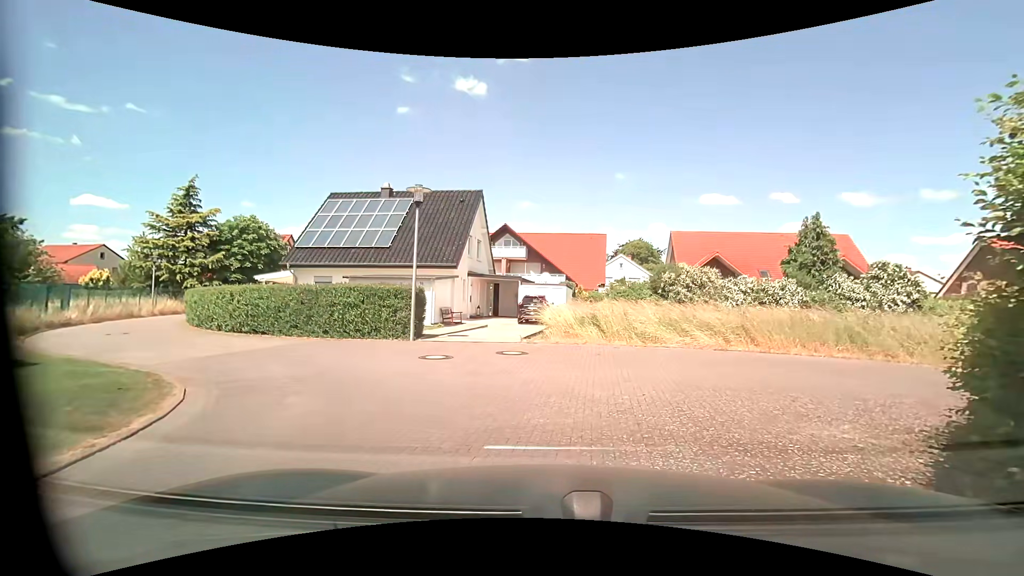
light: Day
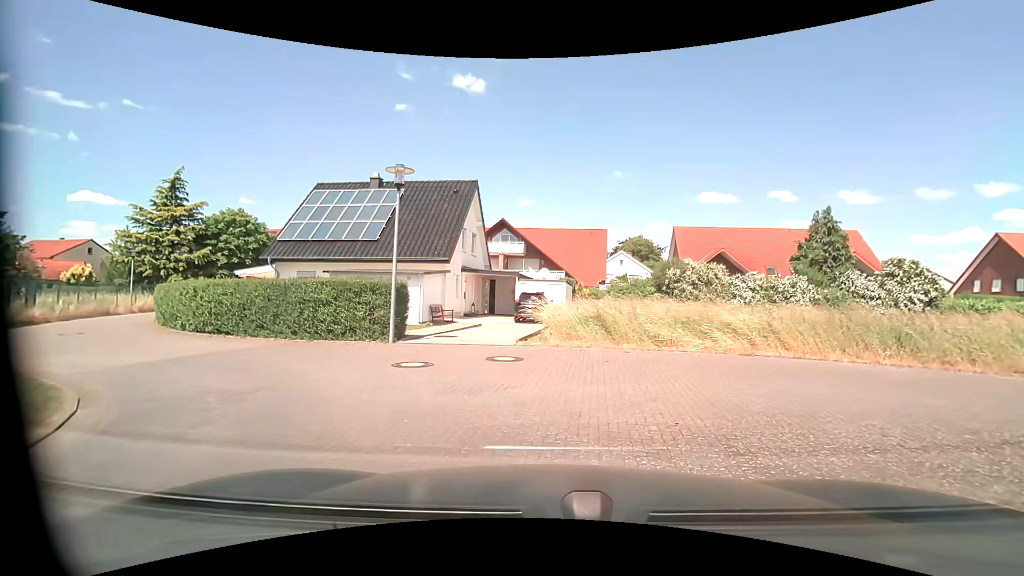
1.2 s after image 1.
(0.0, +1.8) m; -2°
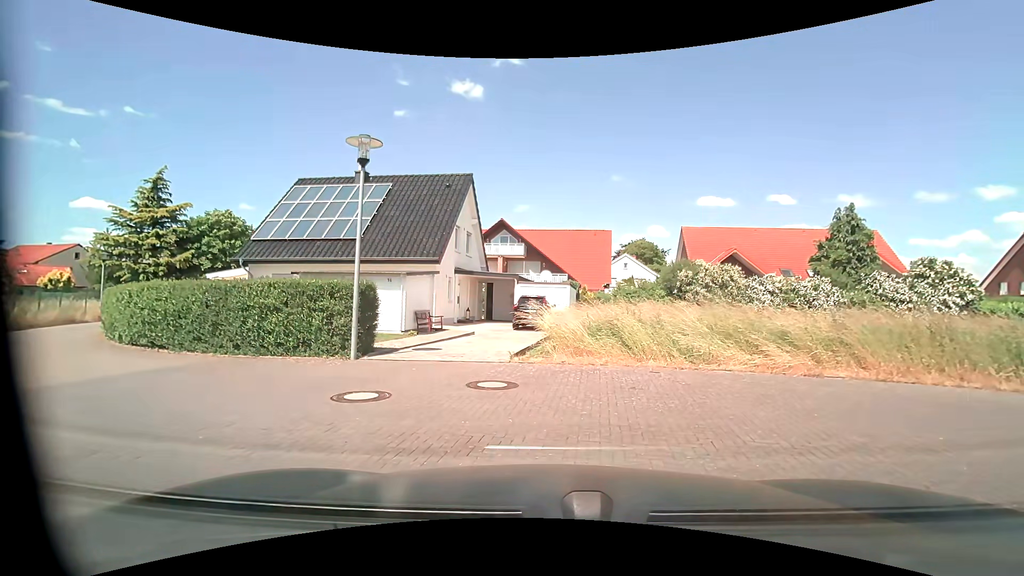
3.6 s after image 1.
(0.0, +2.7) m; 0°
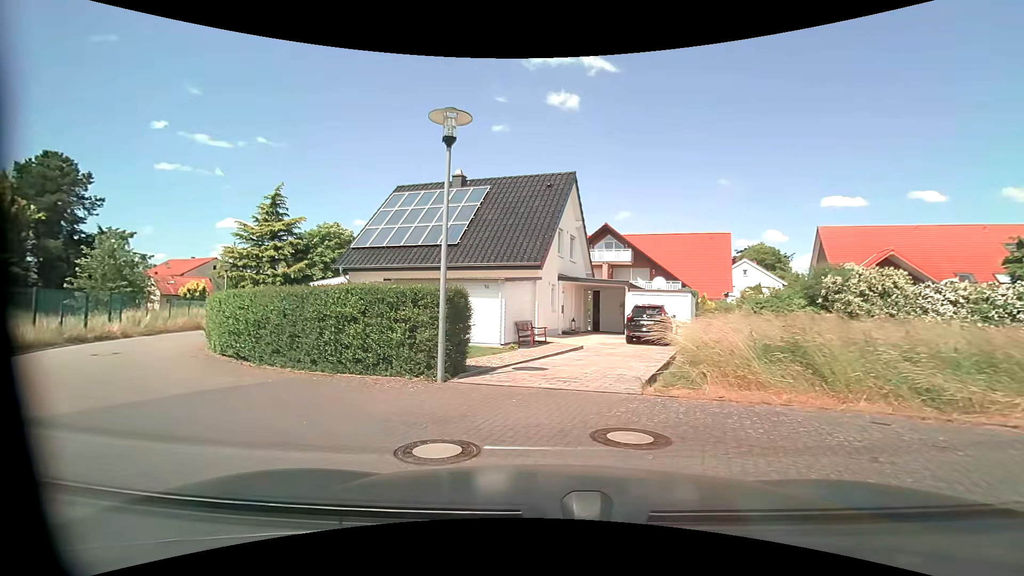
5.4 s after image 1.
(-0.1, +2.5) m; -10°
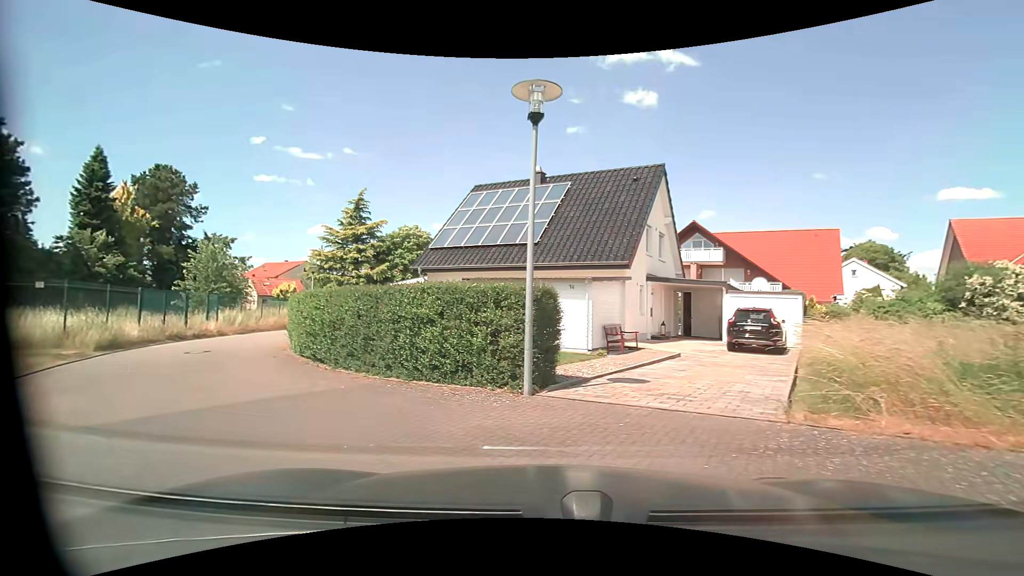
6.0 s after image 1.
(-0.1, +1.3) m; -9°
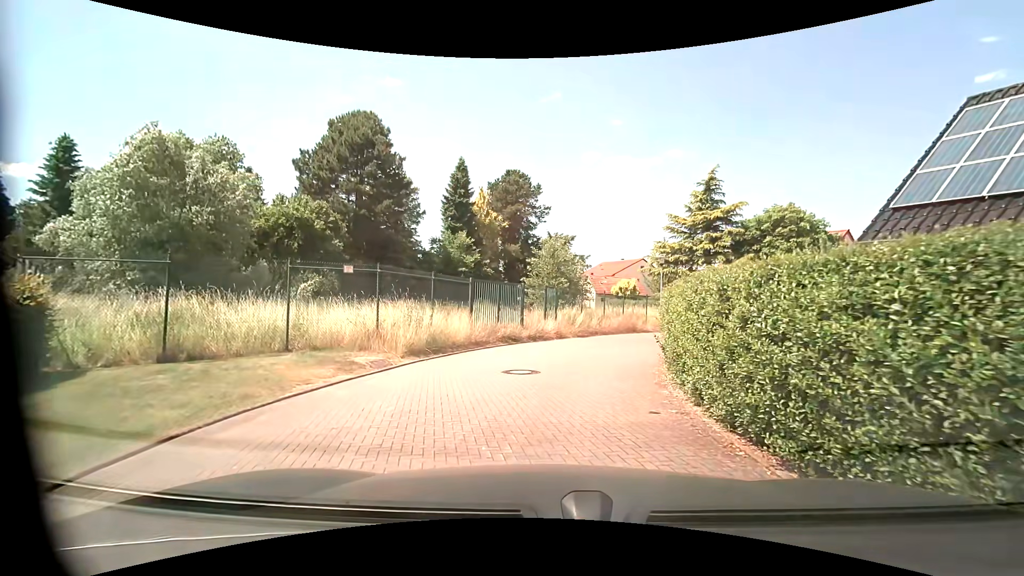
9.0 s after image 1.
(-3.7, +7.9) m; -37°
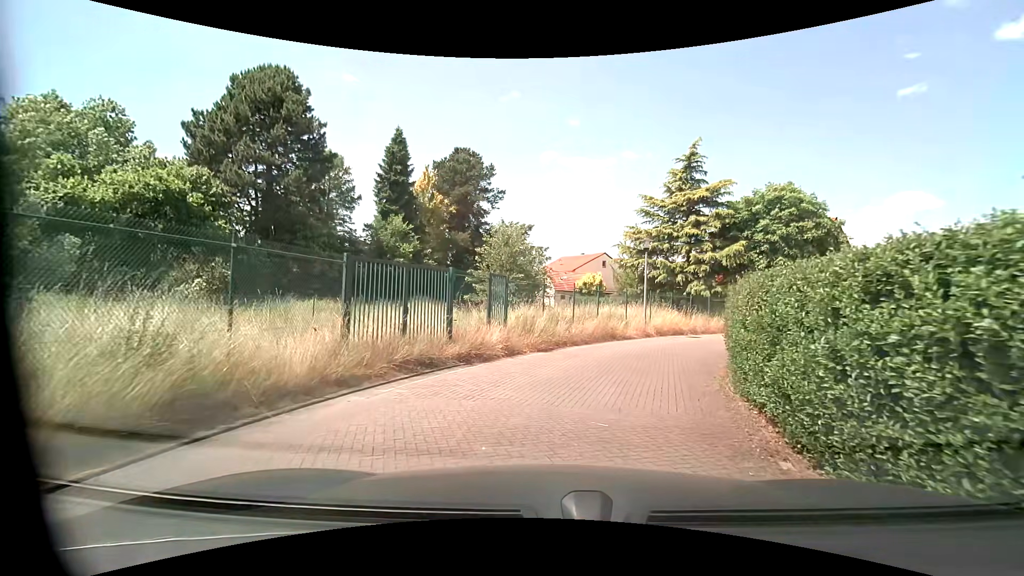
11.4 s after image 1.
(+0.3, +8.0) m; +5°
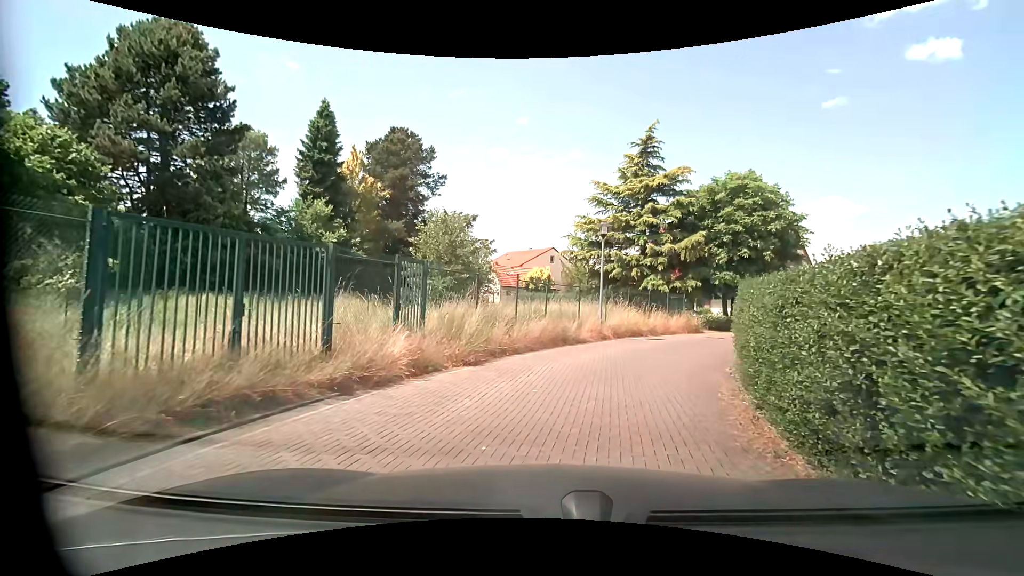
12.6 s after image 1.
(+0.2, +4.1) m; +5°
